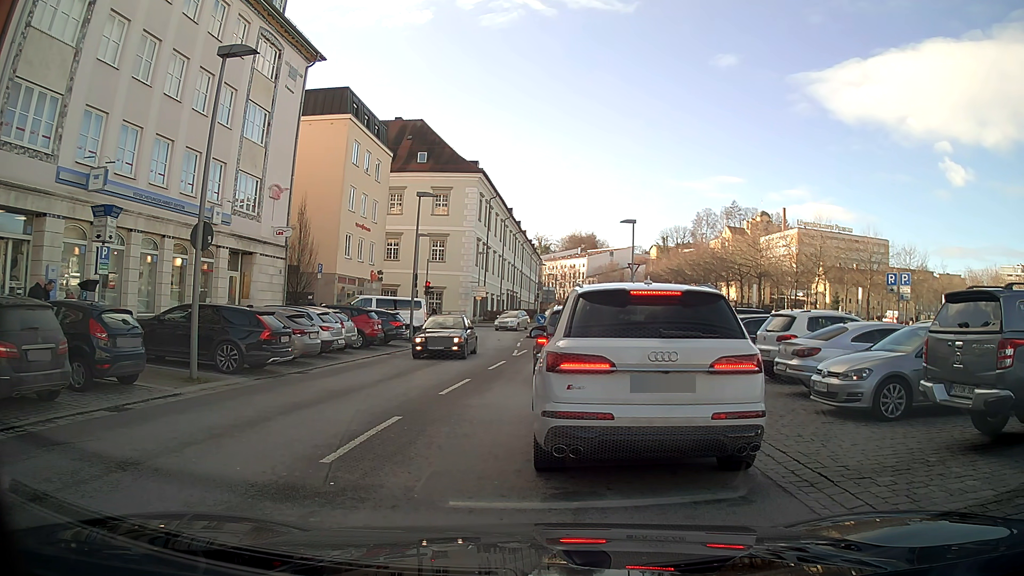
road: tertiary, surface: asphalt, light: Day
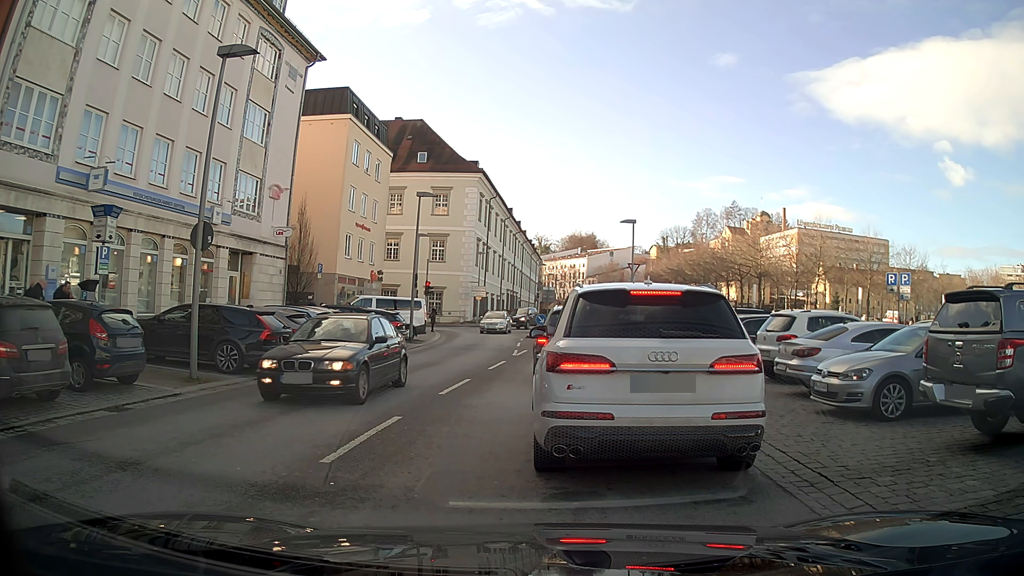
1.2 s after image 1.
(0.0, 0.0) m; 0°
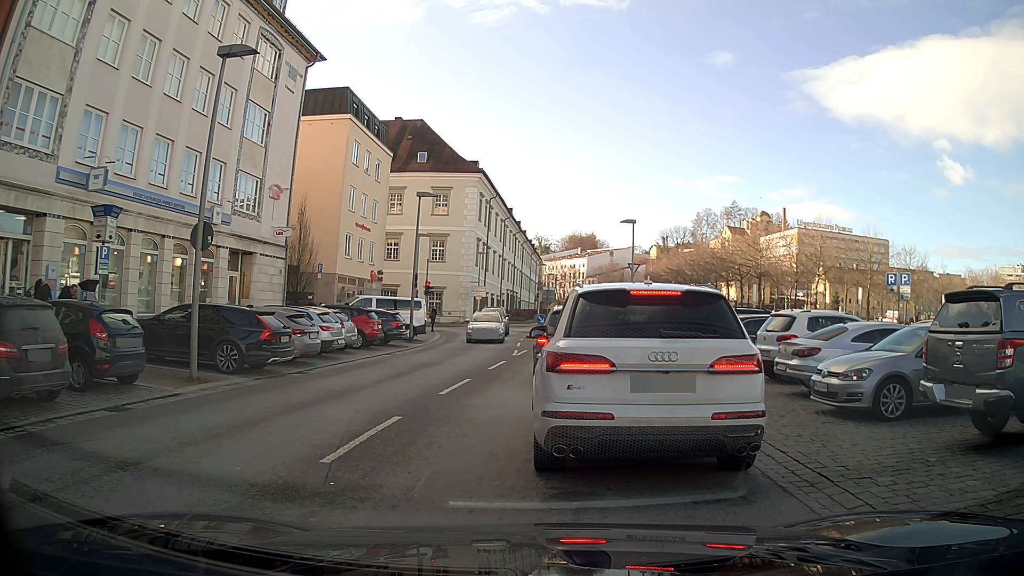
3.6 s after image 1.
(0.0, 0.0) m; 0°
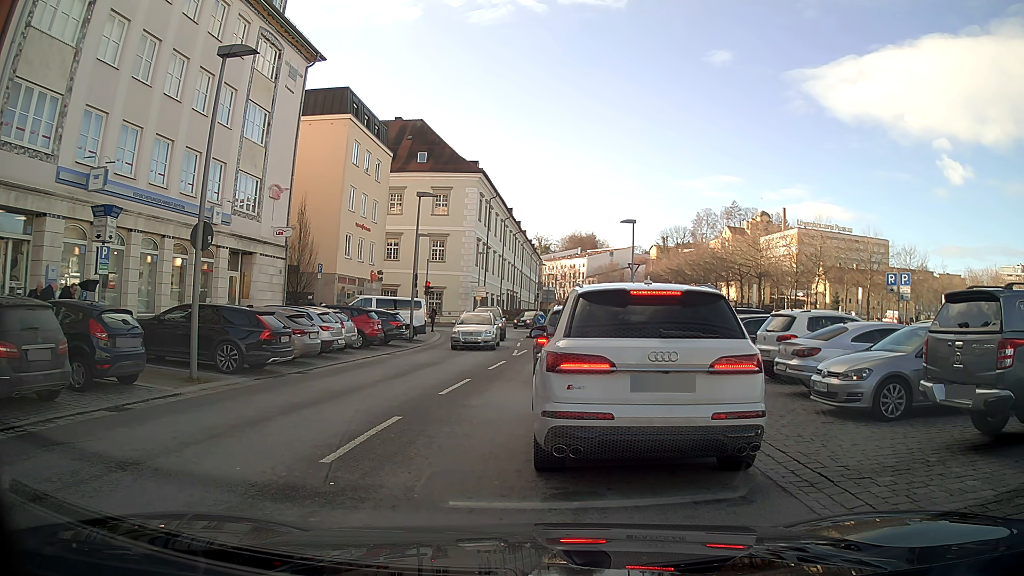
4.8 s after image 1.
(0.0, 0.0) m; 0°
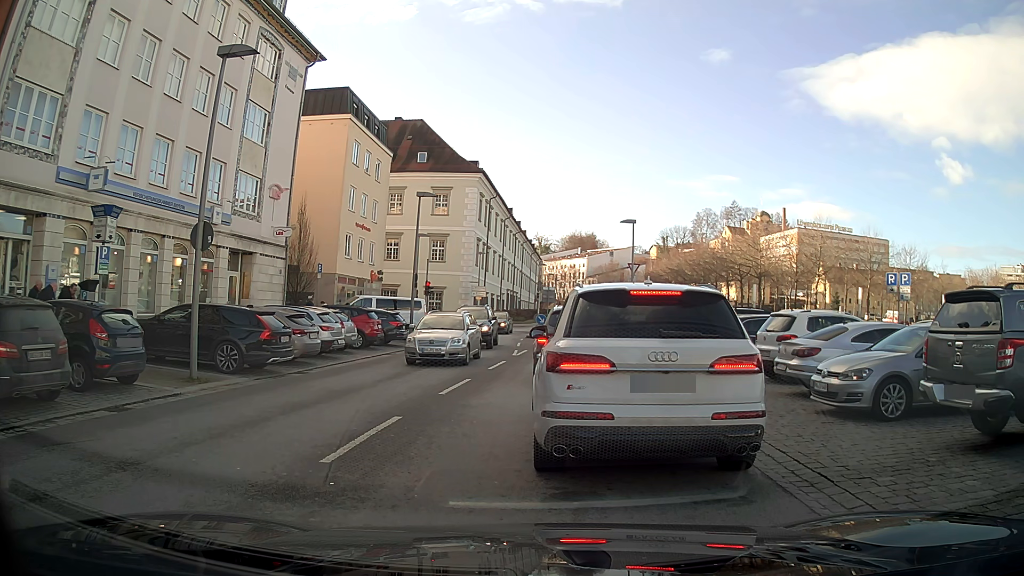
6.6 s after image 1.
(0.0, 0.0) m; 0°
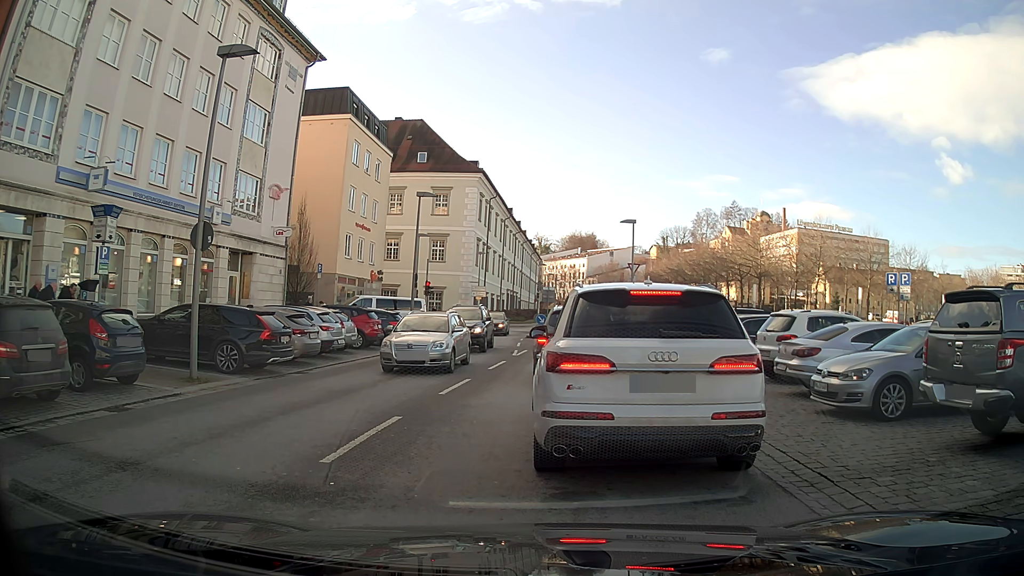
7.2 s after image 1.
(0.0, 0.0) m; 0°
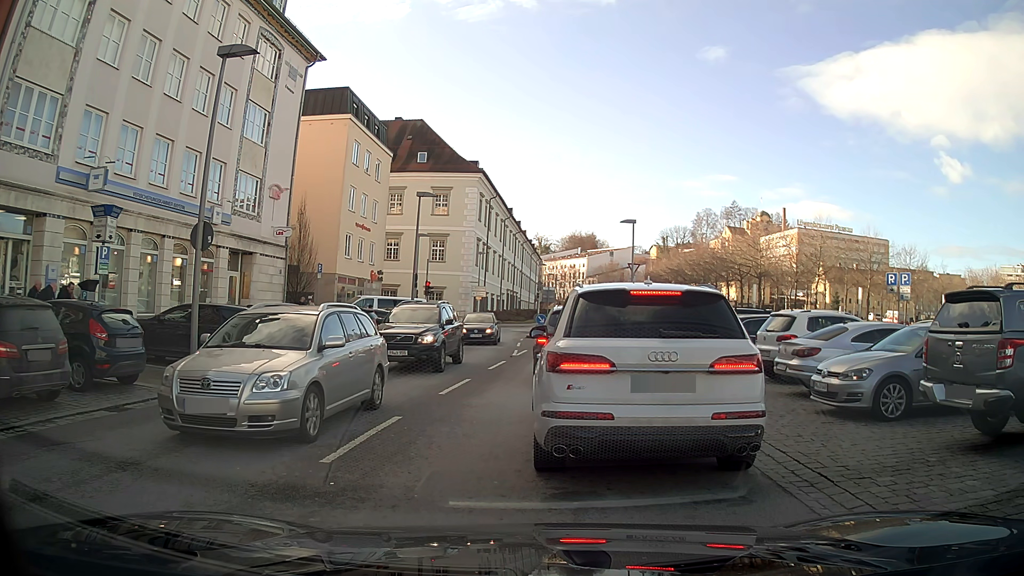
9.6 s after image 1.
(0.0, 0.0) m; 0°
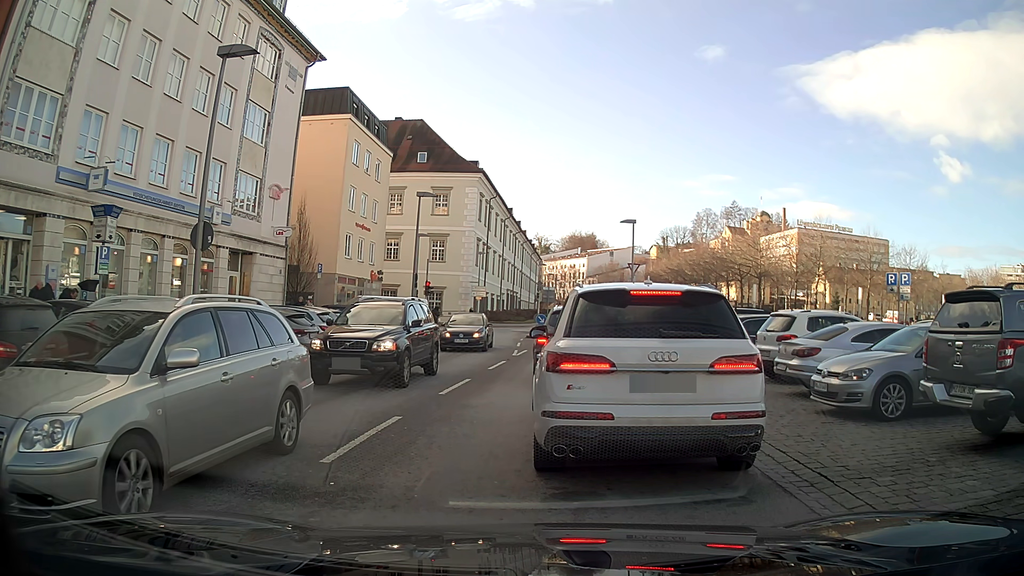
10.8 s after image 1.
(0.0, 0.0) m; 0°
(0, +10) (+1, +20) (+2, +30) (+3, +40) (+5, +50) (+6, +60) (+8, +69) (+9, +79) (+10, +89) (+10, +99) m
